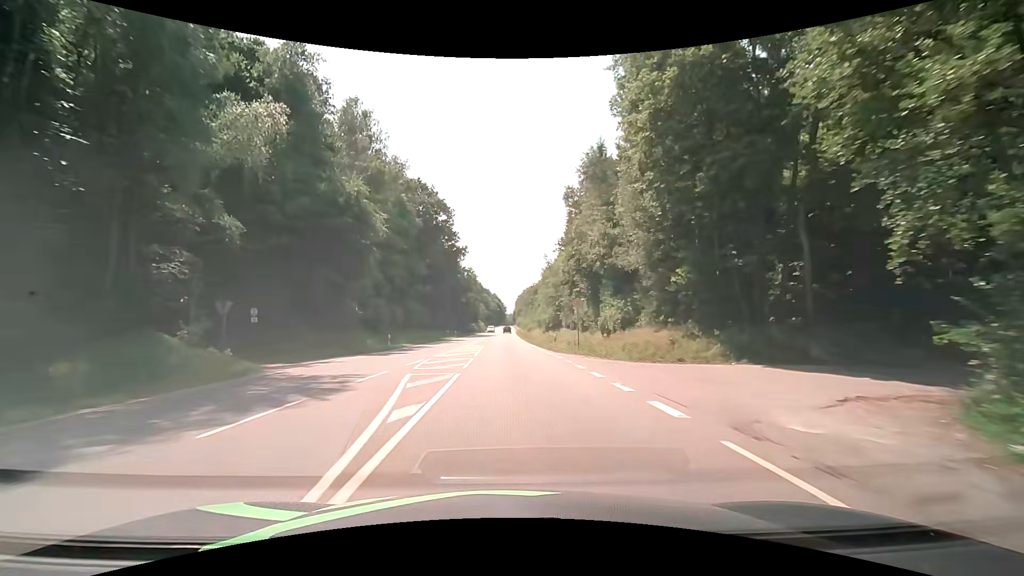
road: secondary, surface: asphalt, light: Day
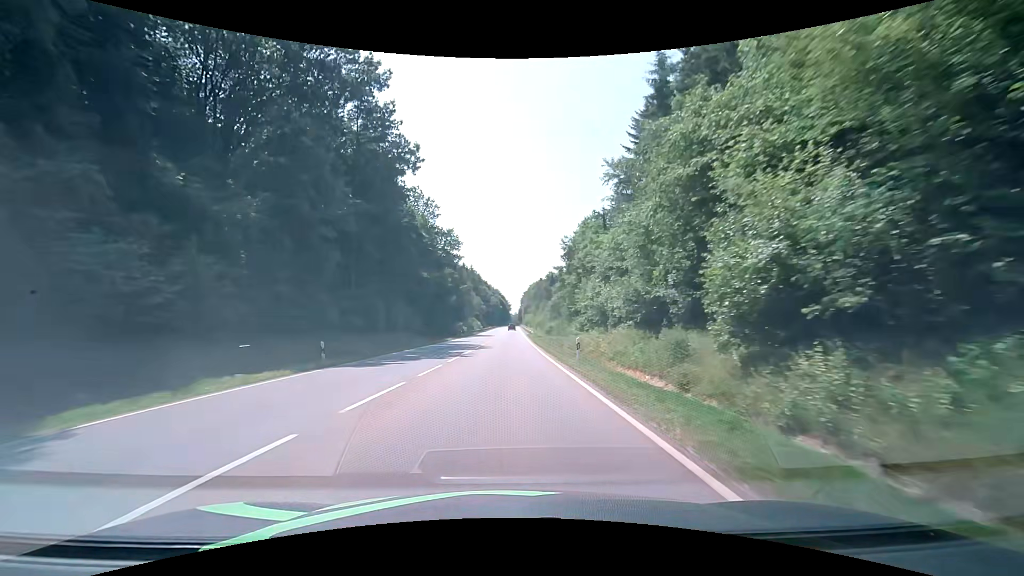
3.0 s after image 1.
(+0.2, +53.8) m; 0°
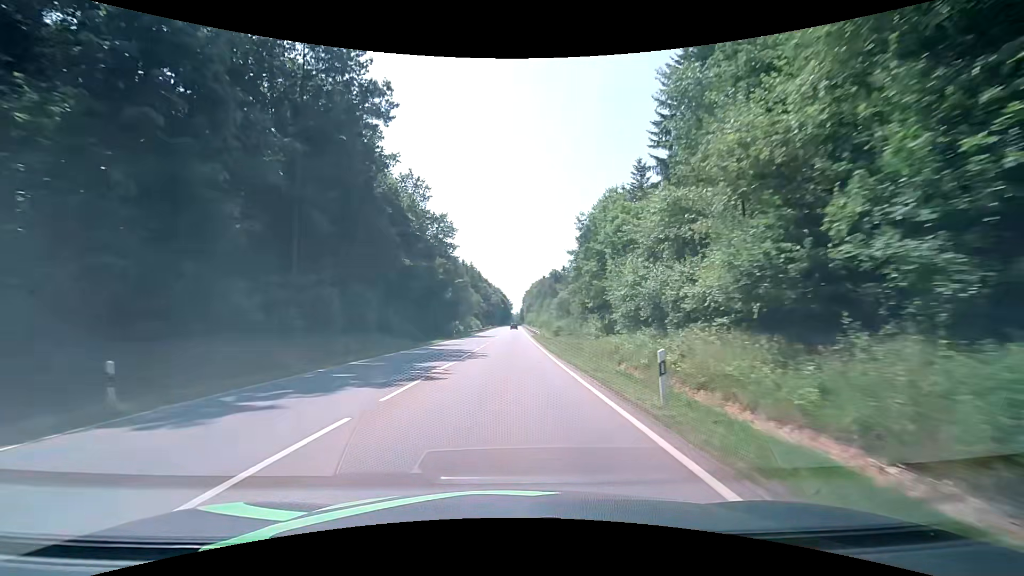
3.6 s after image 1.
(0.0, +10.7) m; -1°
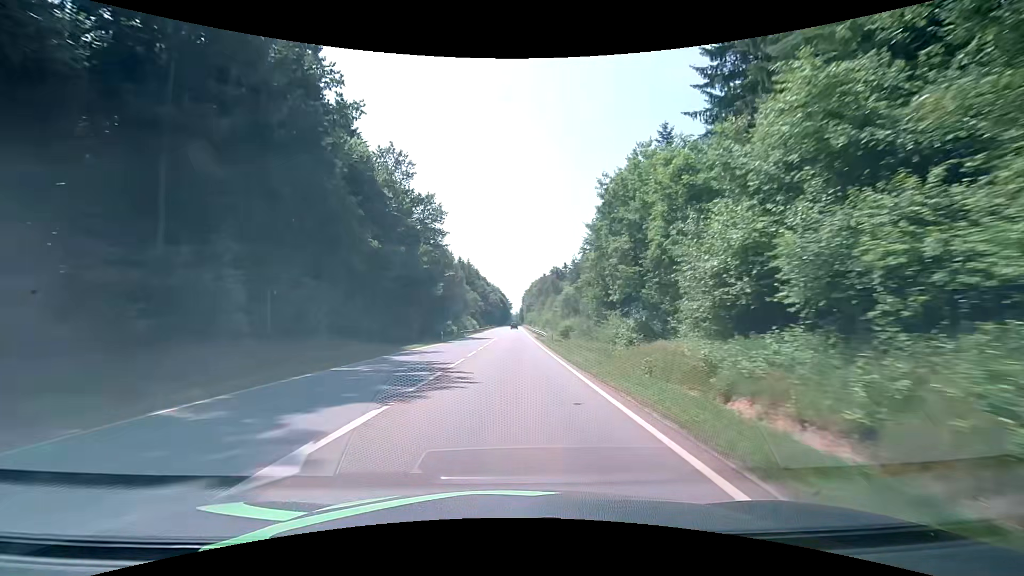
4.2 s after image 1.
(+0.1, +10.7) m; 0°
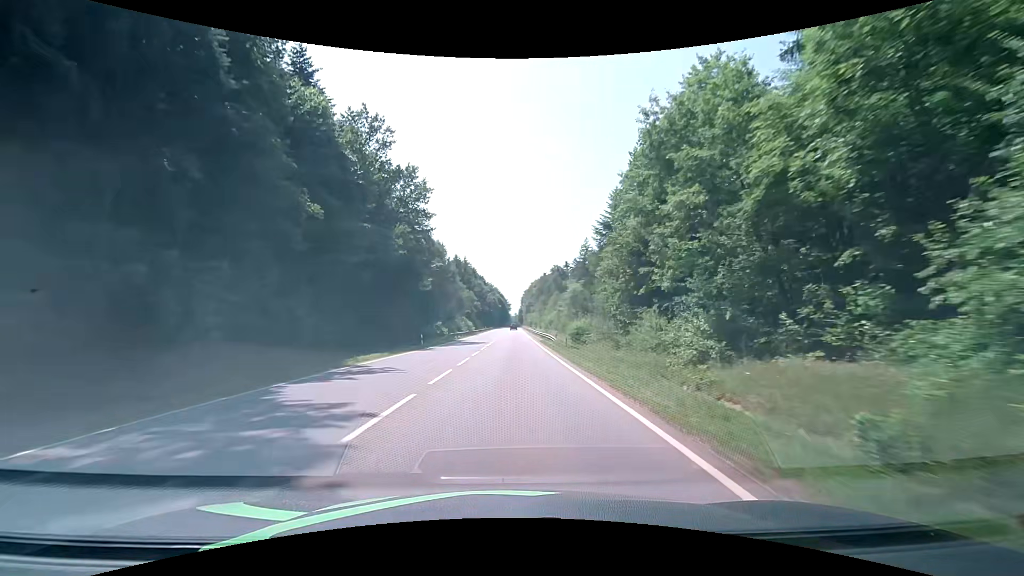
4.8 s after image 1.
(0.0, +10.7) m; 0°
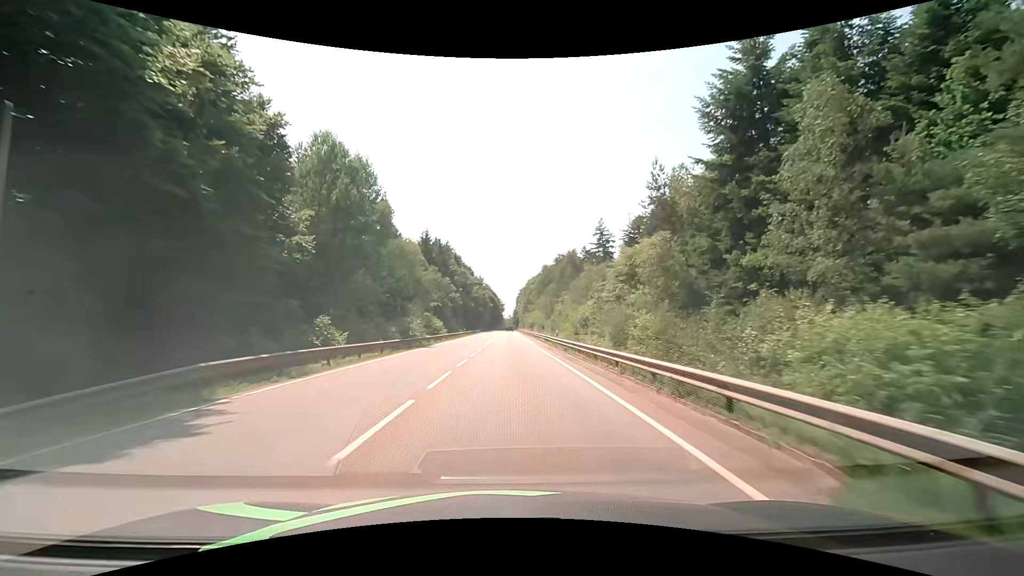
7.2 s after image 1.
(+0.2, +42.9) m; +1°
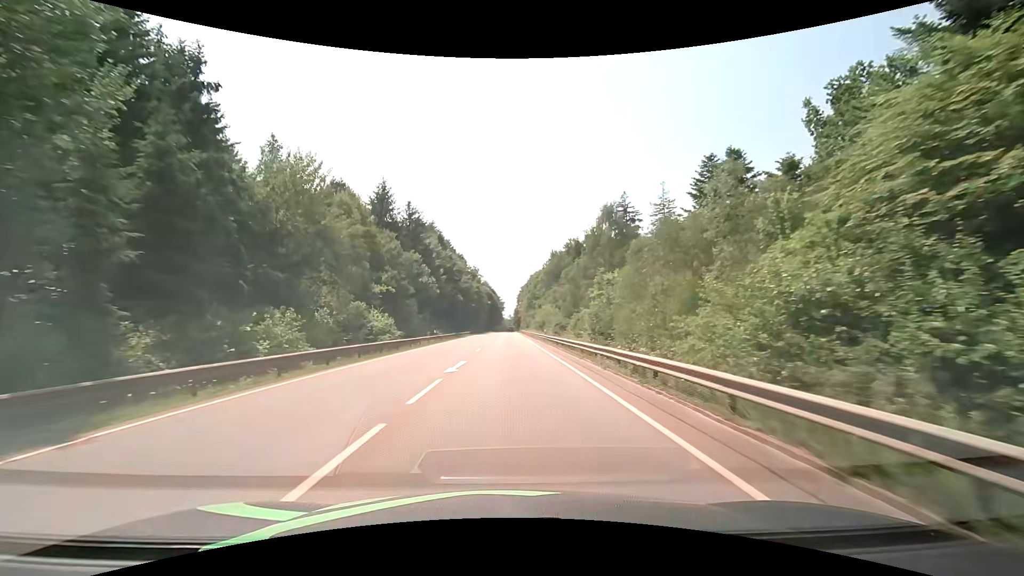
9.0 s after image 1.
(+0.2, +32.2) m; 0°
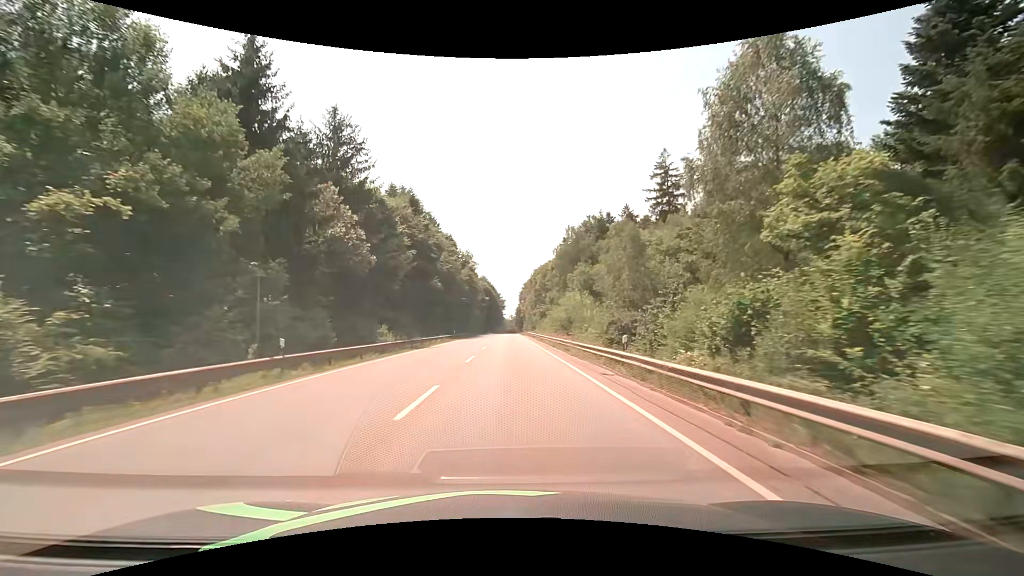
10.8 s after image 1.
(-0.2, +32.2) m; 0°
(0, +10) (0, +20) (0, +30) (0, +40) (0, +50) (0, +60) (0, +70) (+1, +80) (+1, +90) (+1, +100) m
